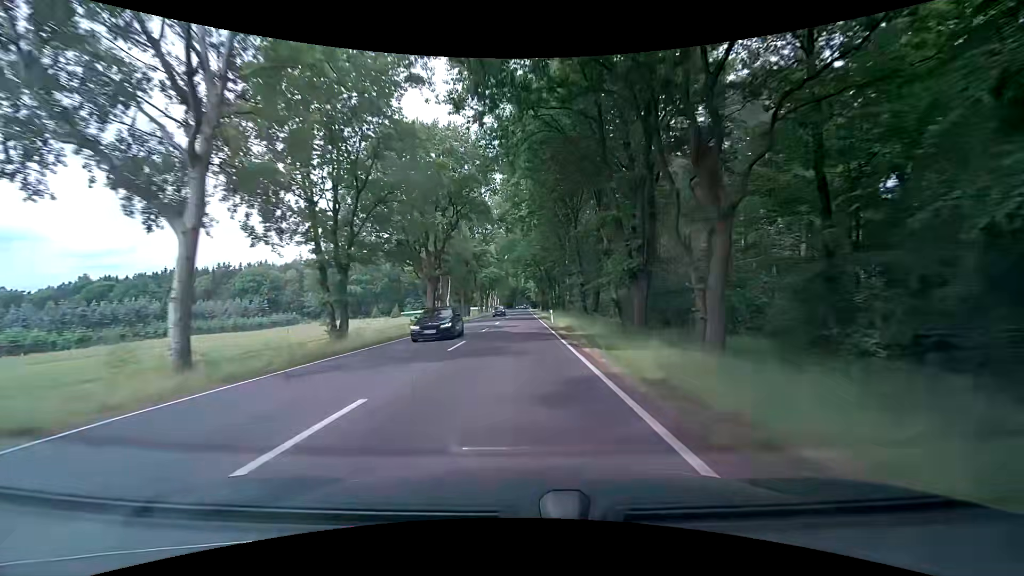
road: primary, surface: asphalt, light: Day
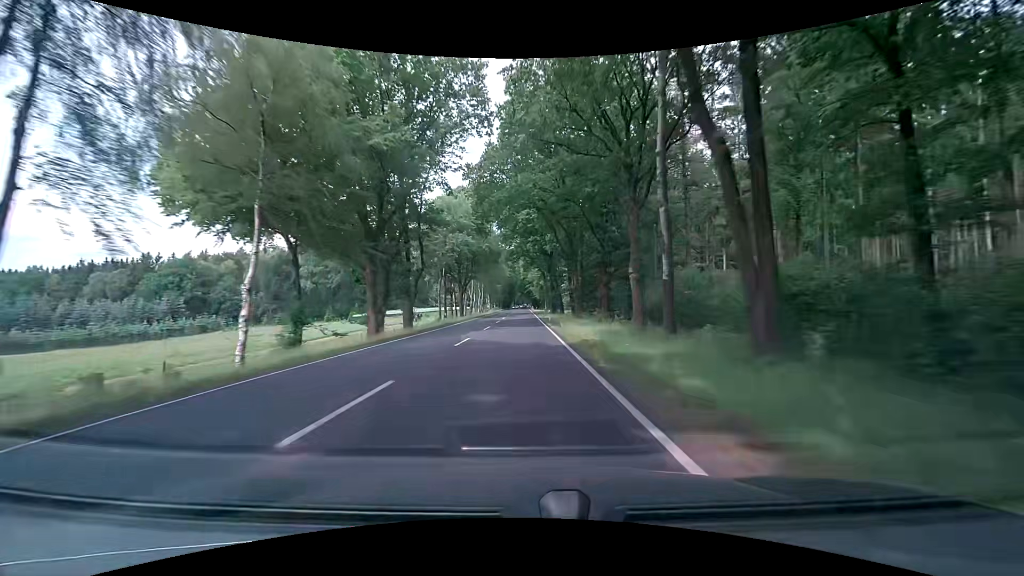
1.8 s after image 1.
(0.0, +47.4) m; 0°
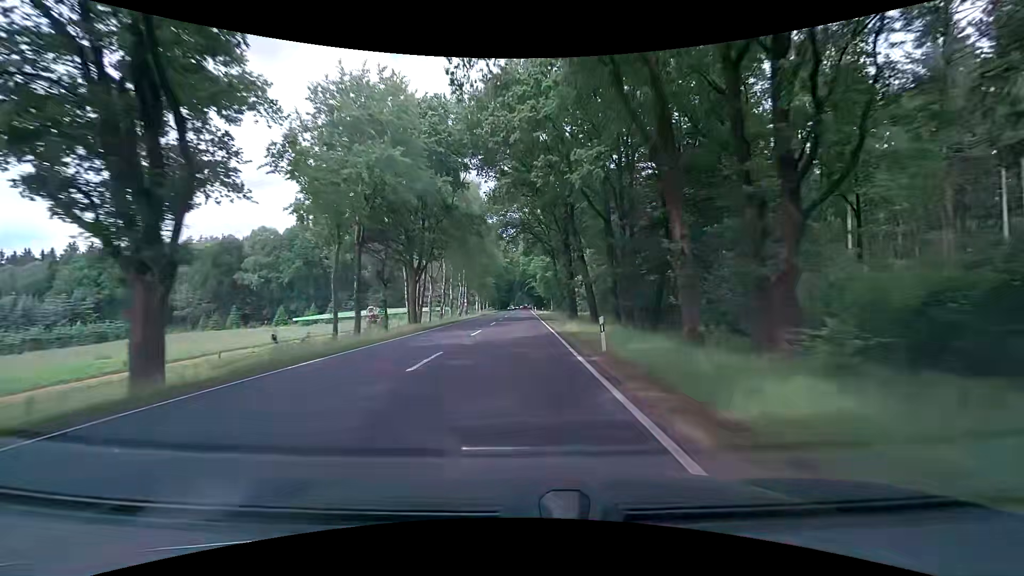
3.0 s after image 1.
(+0.2, +31.6) m; 0°
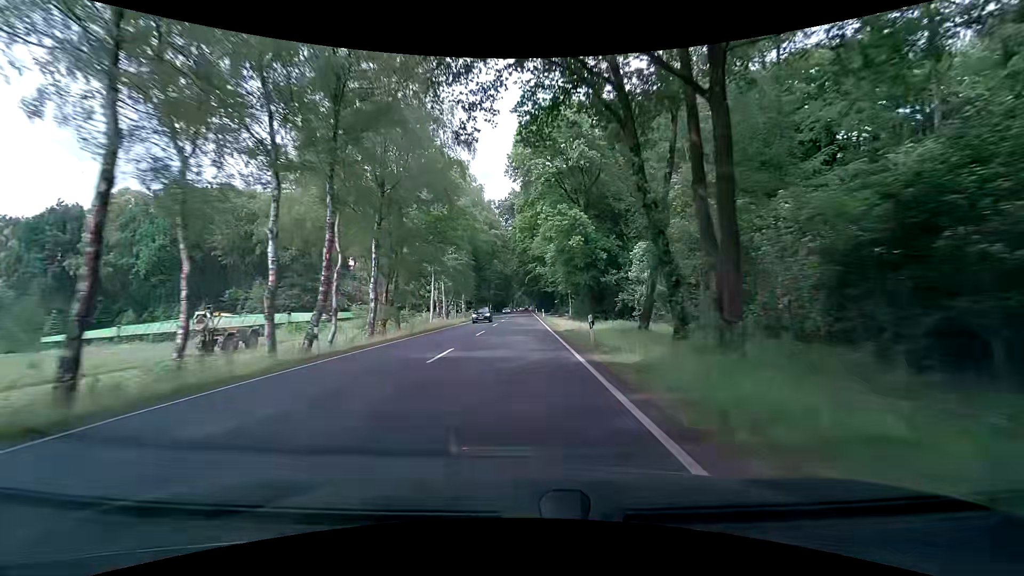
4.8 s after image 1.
(-0.1, +47.3) m; 0°
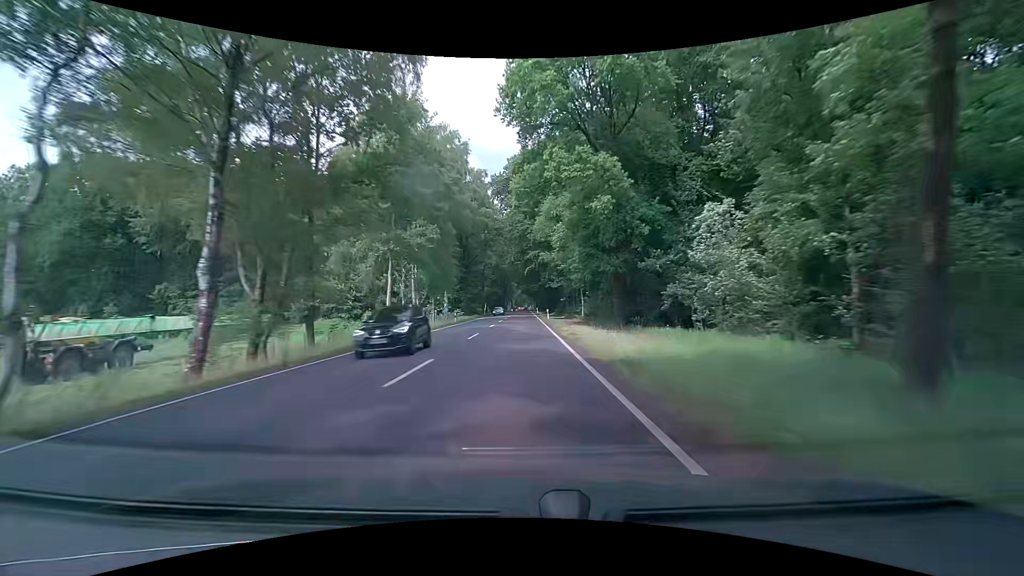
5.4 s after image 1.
(0.0, +15.8) m; 0°
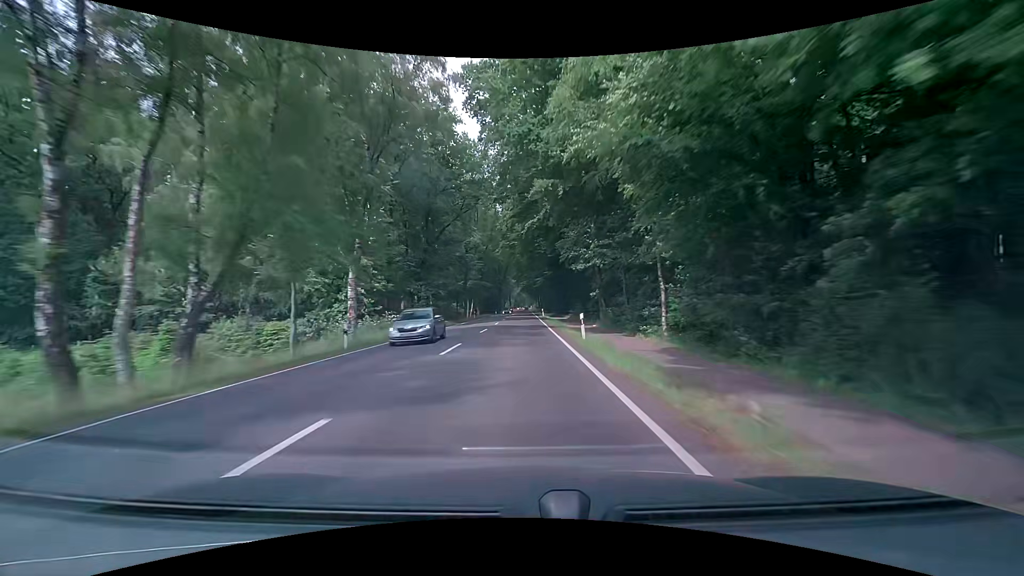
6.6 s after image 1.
(0.0, +31.6) m; 0°
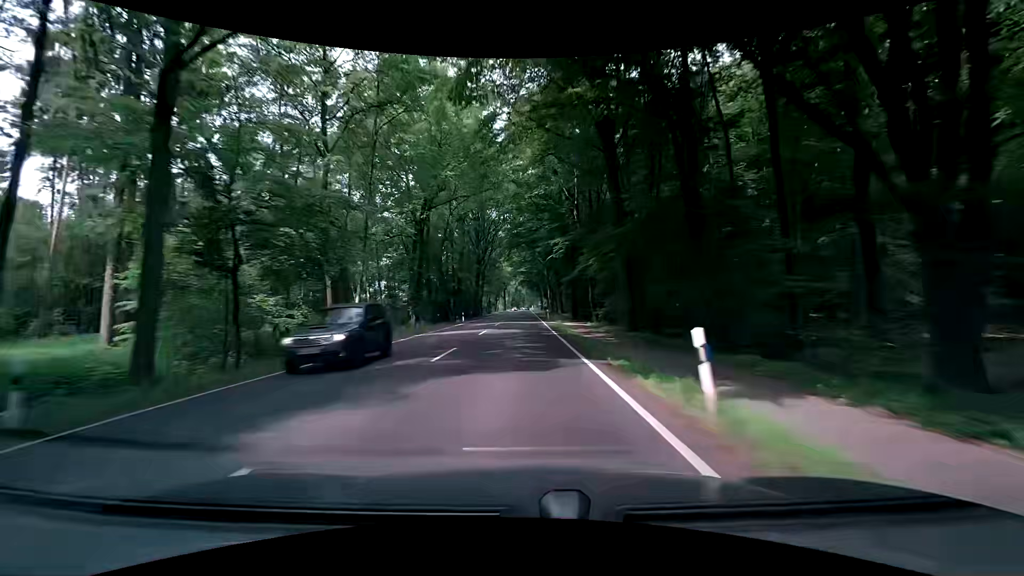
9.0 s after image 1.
(-0.1, +63.2) m; 0°
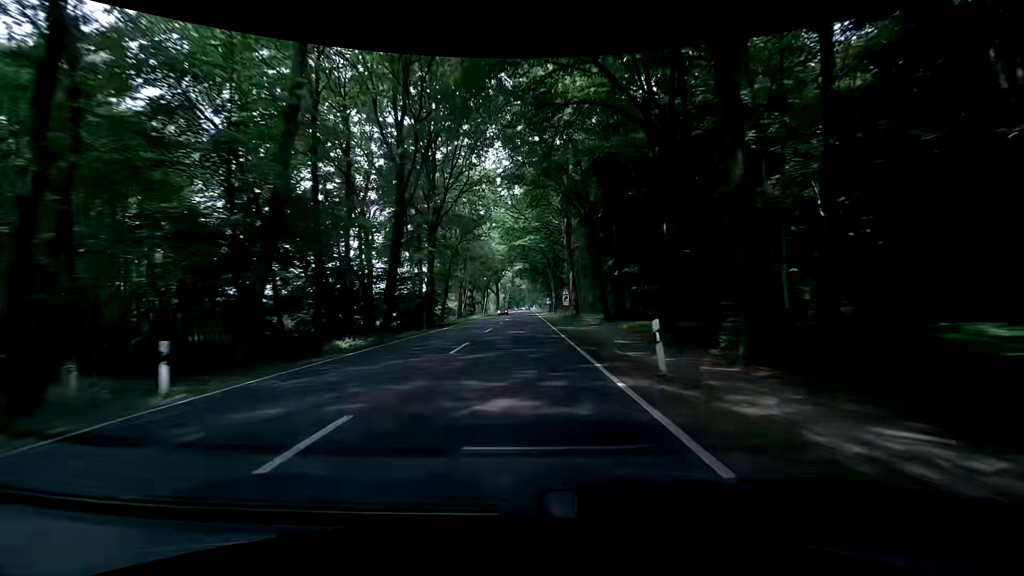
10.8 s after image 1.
(-0.1, +47.4) m; 0°
(0, +10) (0, +20) (0, +30) (0, +40) (0, +50) (0, +60) (0, +70) (0, +80) (0, +90) (+1, +100) m
